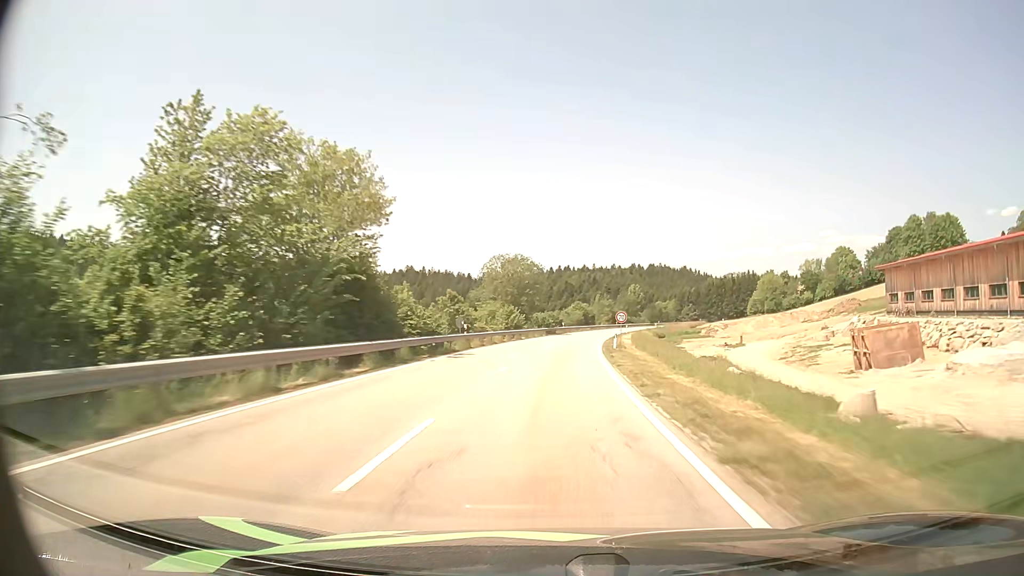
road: secondary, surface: asphalt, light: Day
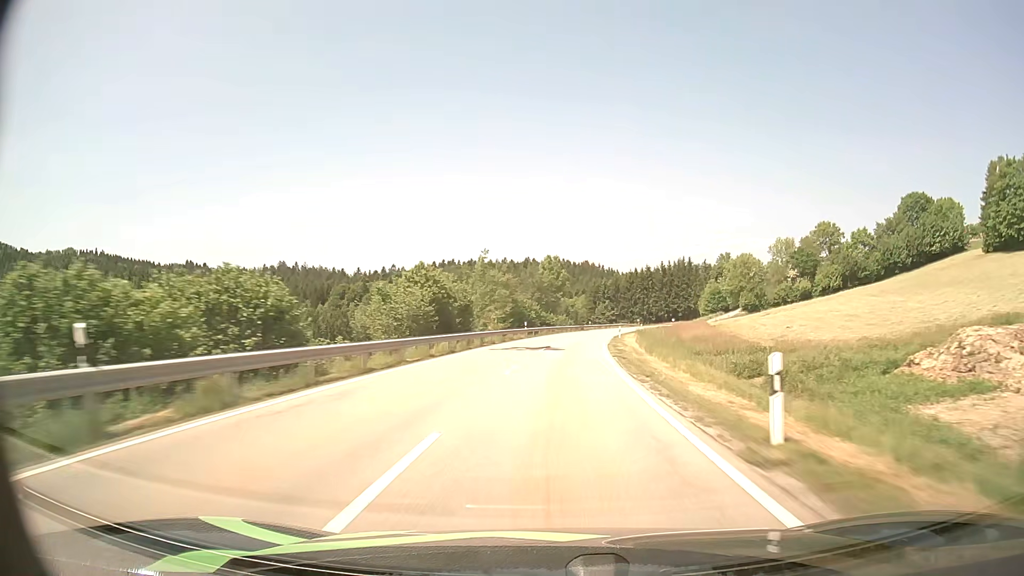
(+6.3, +81.1) m; +9°
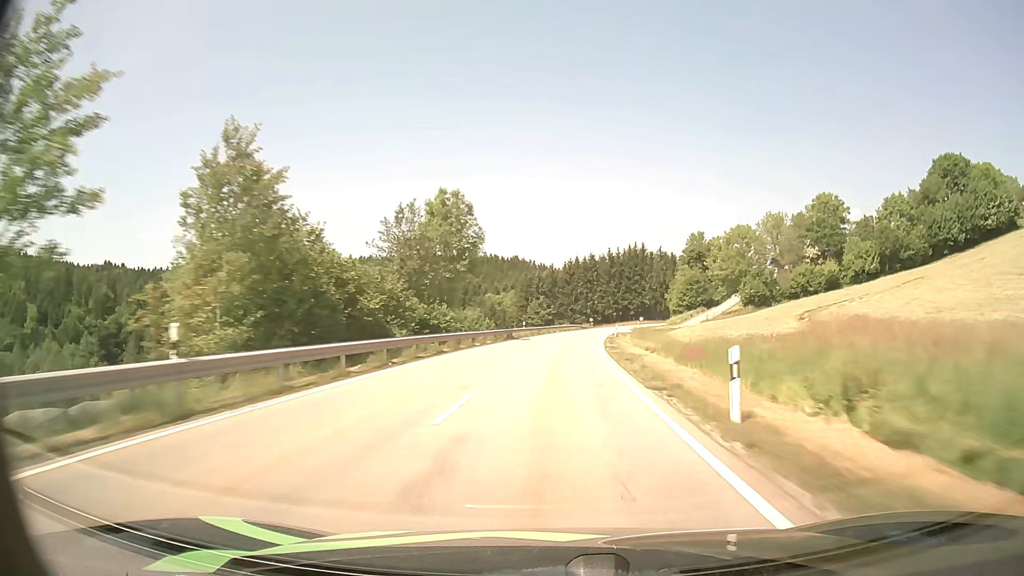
(+2.7, +49.3) m; +6°
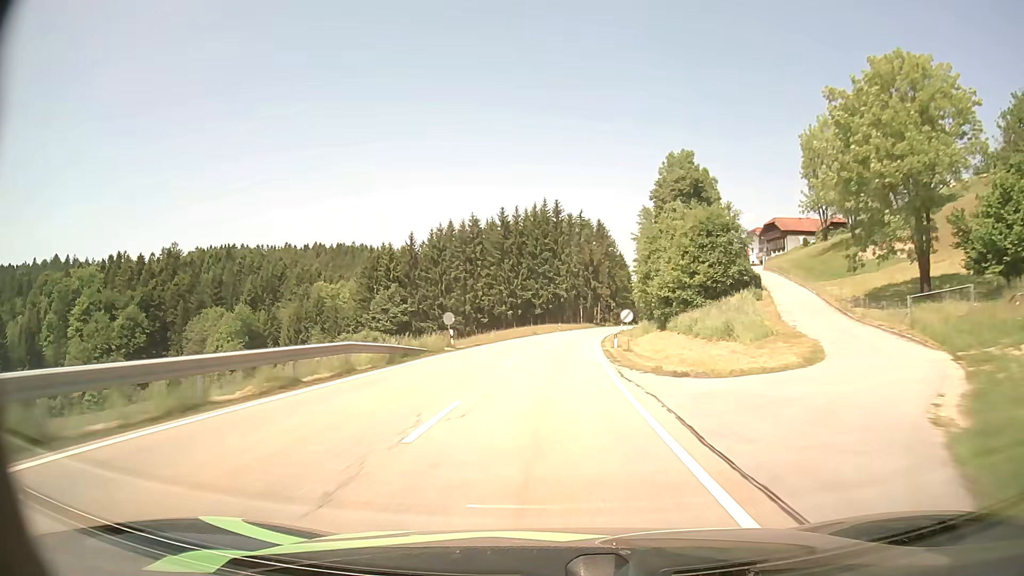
(+6.6, +82.0) m; +9°
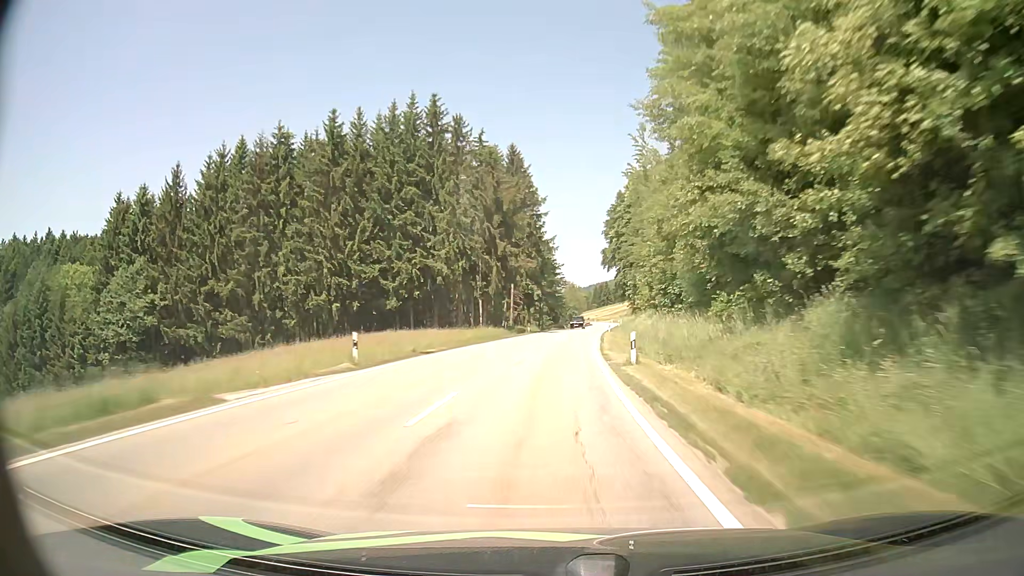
(+4.2, +65.9) m; +8°
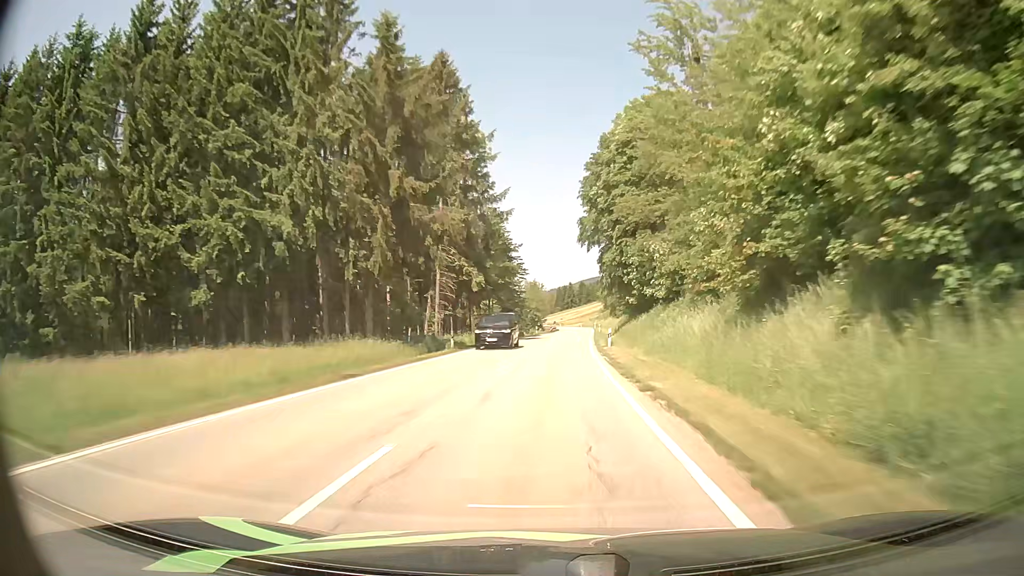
(+1.1, +32.6) m; +3°
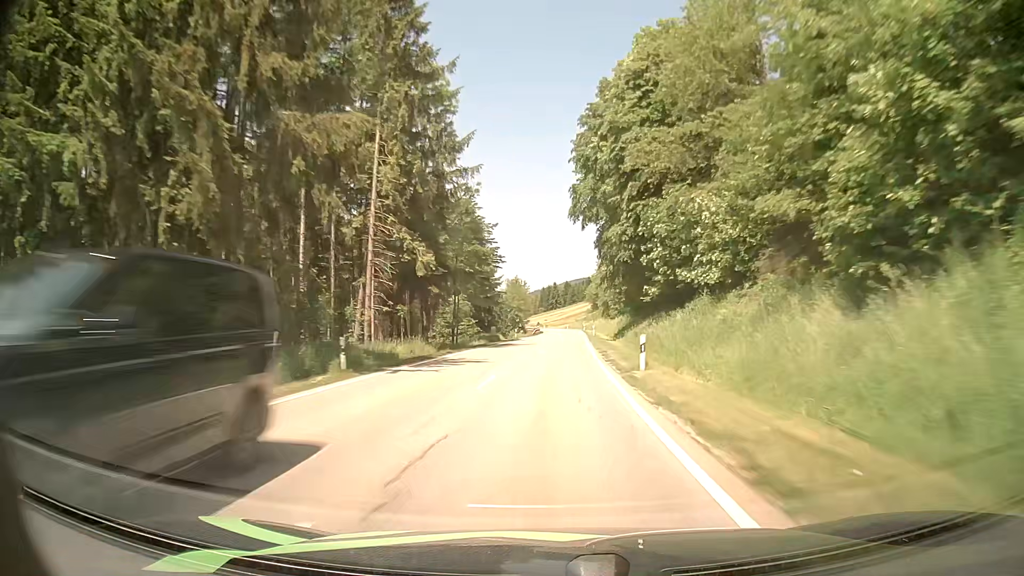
(+0.2, +16.4) m; +1°
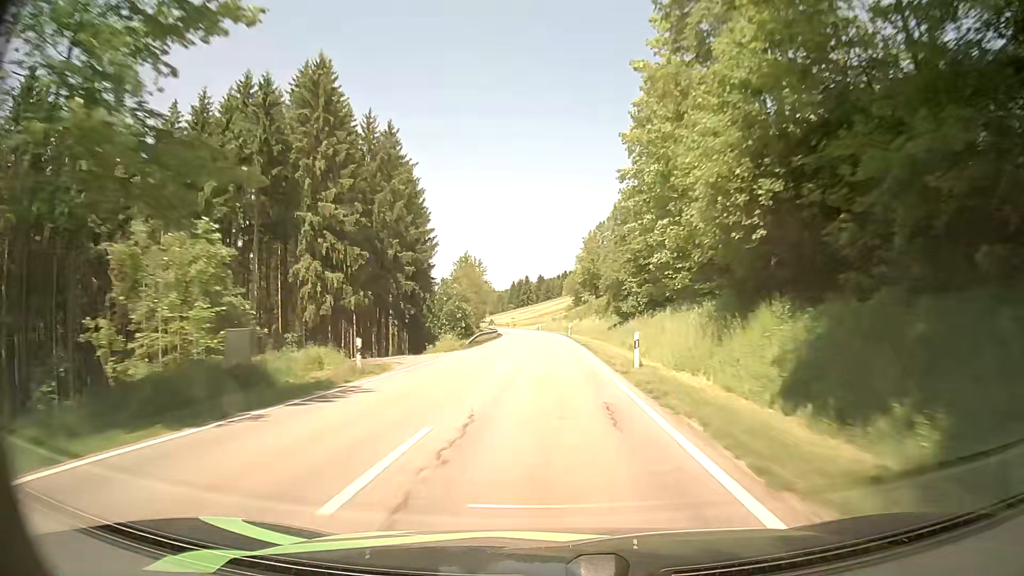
(+1.4, +49.6) m; +2°
(0, +10) (0, +20) (0, +30) (0, +40) (0, +50) (0, +60) (0, +70) (0, +80) (-1, +90) (-1, +100) m
